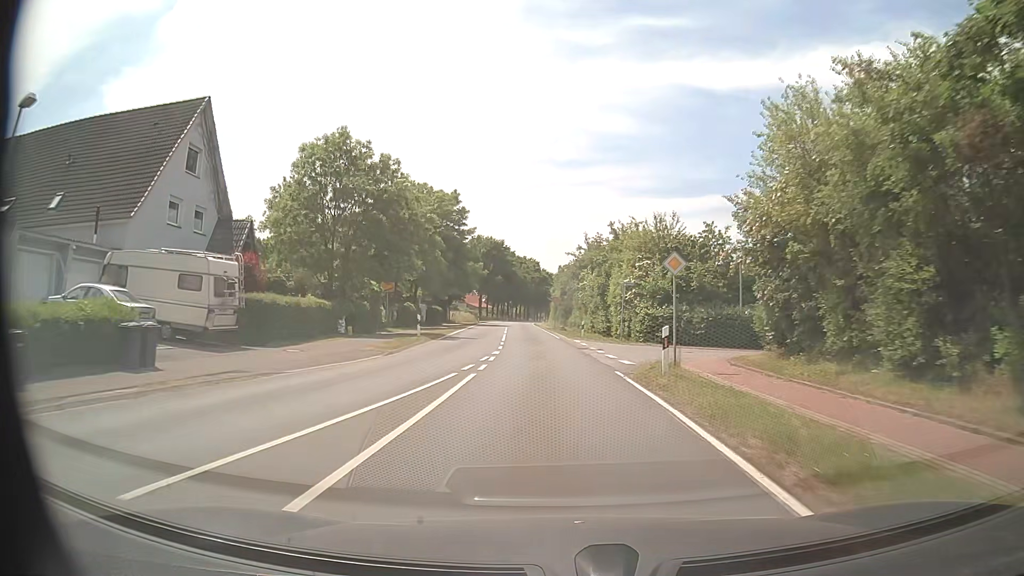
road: secondary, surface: asphalt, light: Day
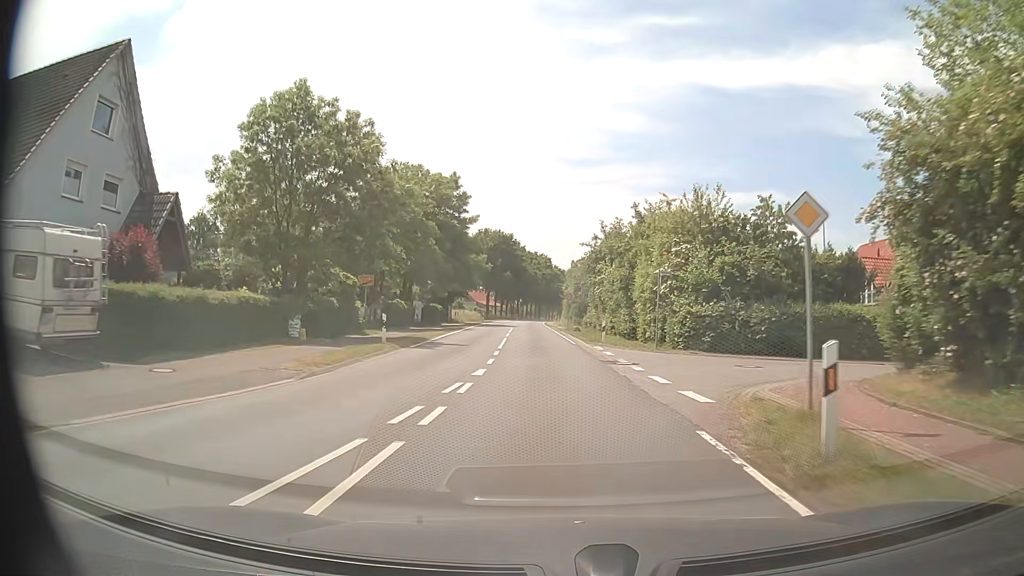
(-0.1, +8.0) m; -1°
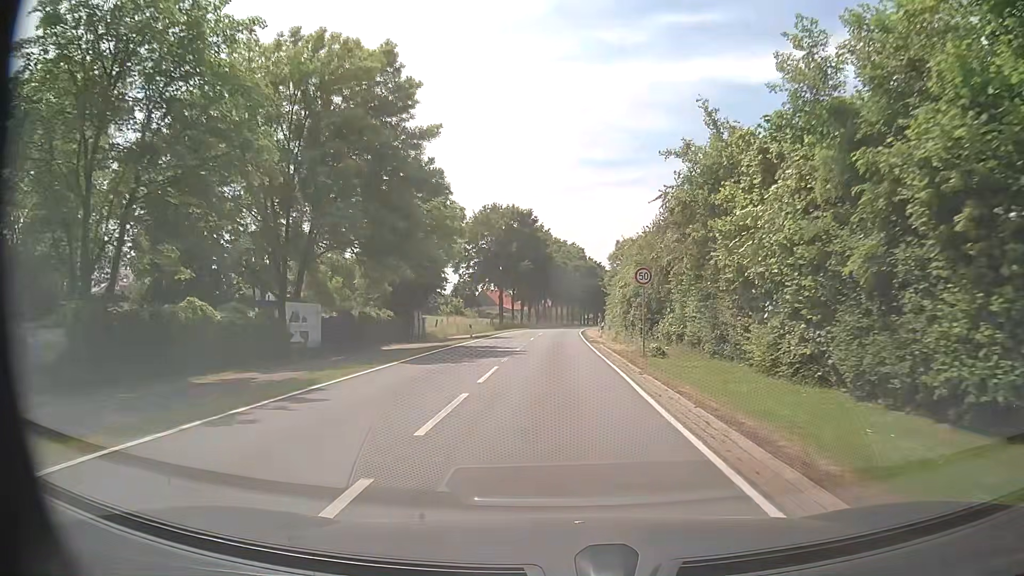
(-0.8, +32.4) m; -3°
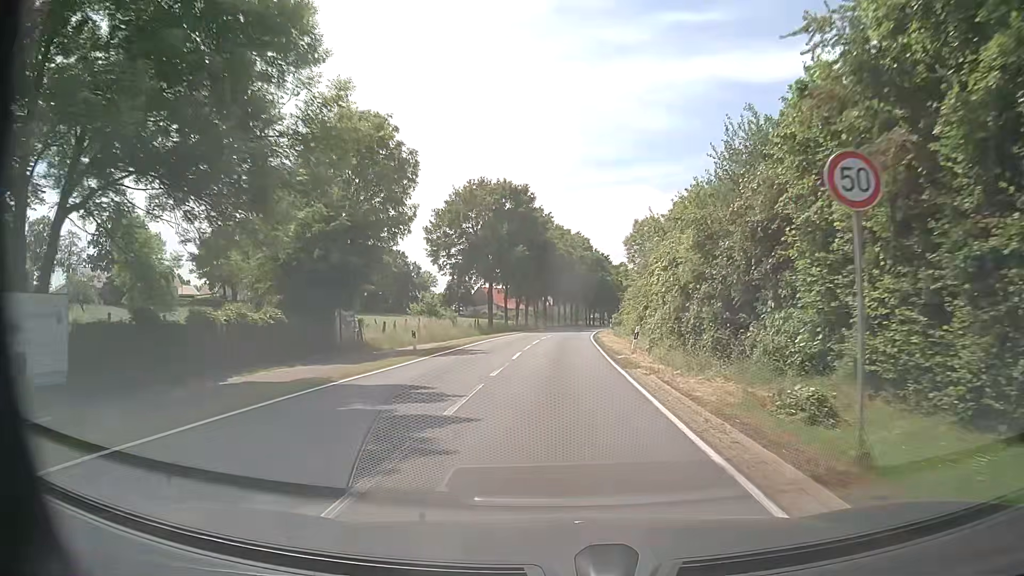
(0.0, +16.3) m; 0°
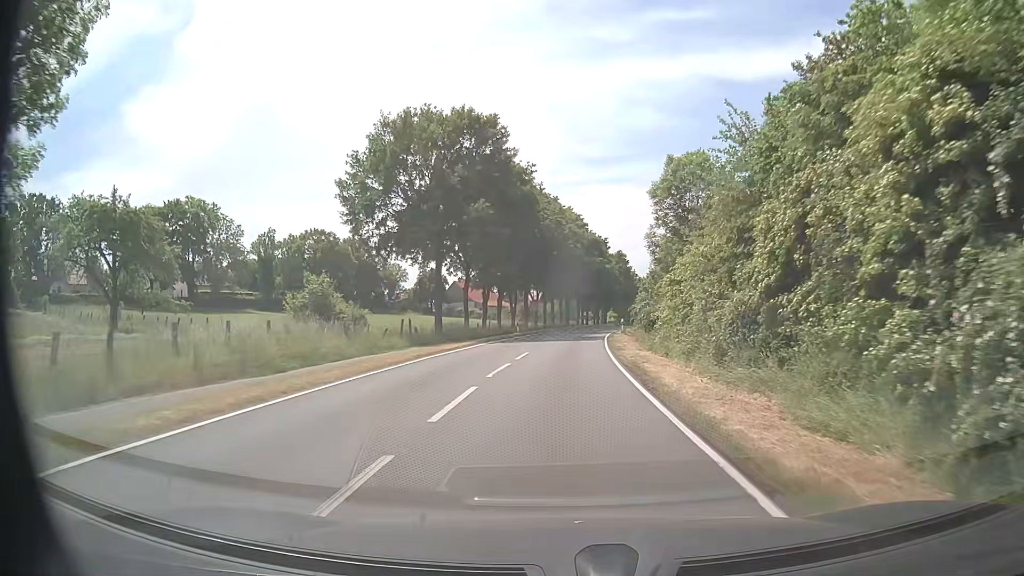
(+0.2, +24.7) m; +1°
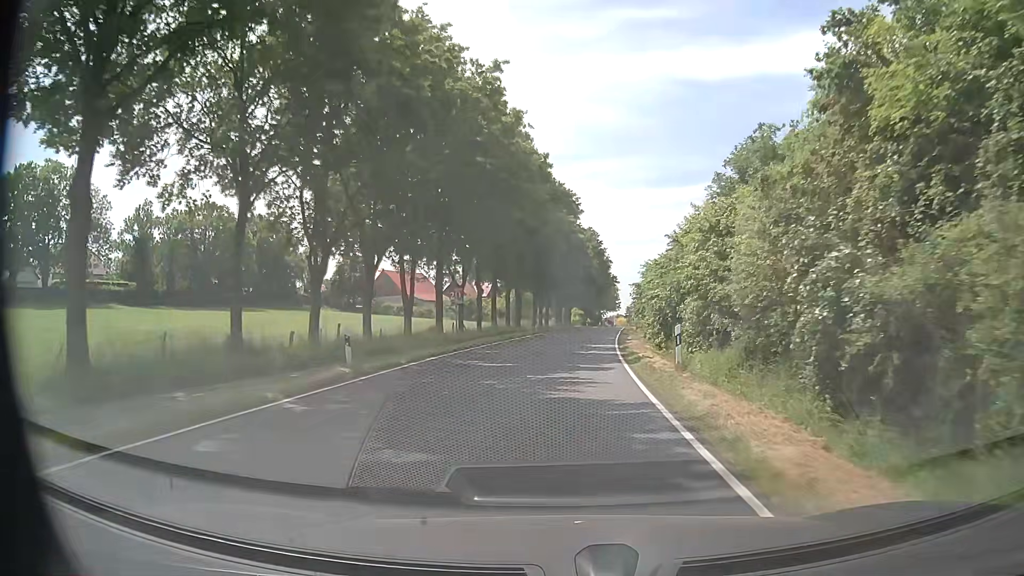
(+0.7, +33.6) m; +3°
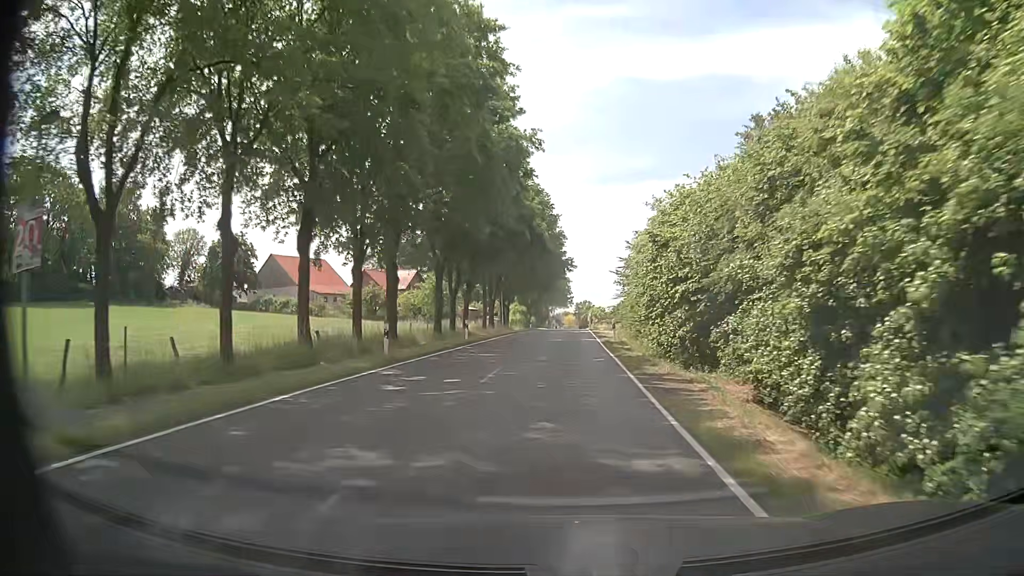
(+1.5, +33.5) m; +5°
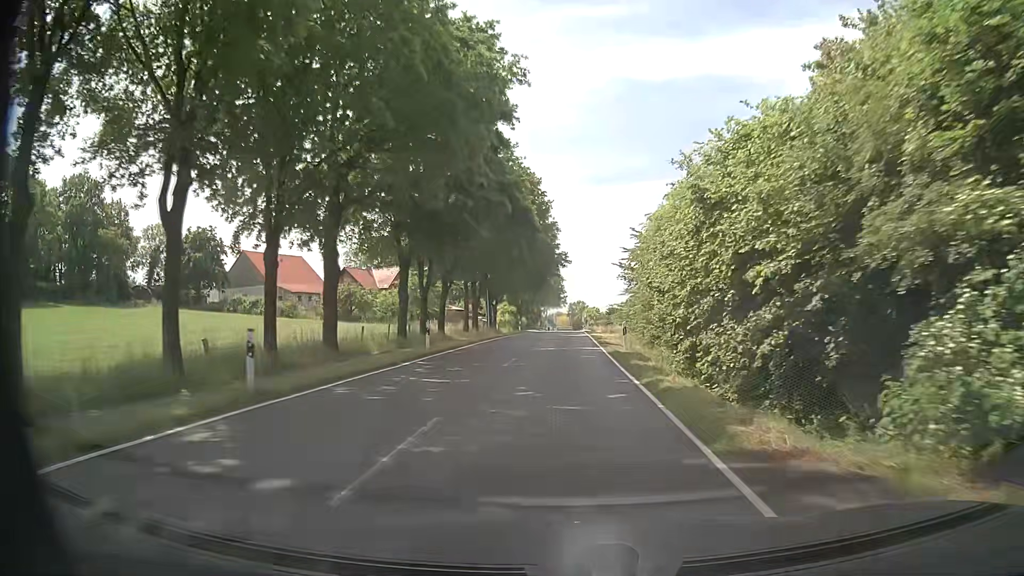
(-0.1, +8.3) m; 0°
(0, +10) (0, +20) (0, +30) (+1, +40) (+1, +50) (+1, +60) (+1, +70) (+2, +80) (+2, +90) (+2, +100) m
